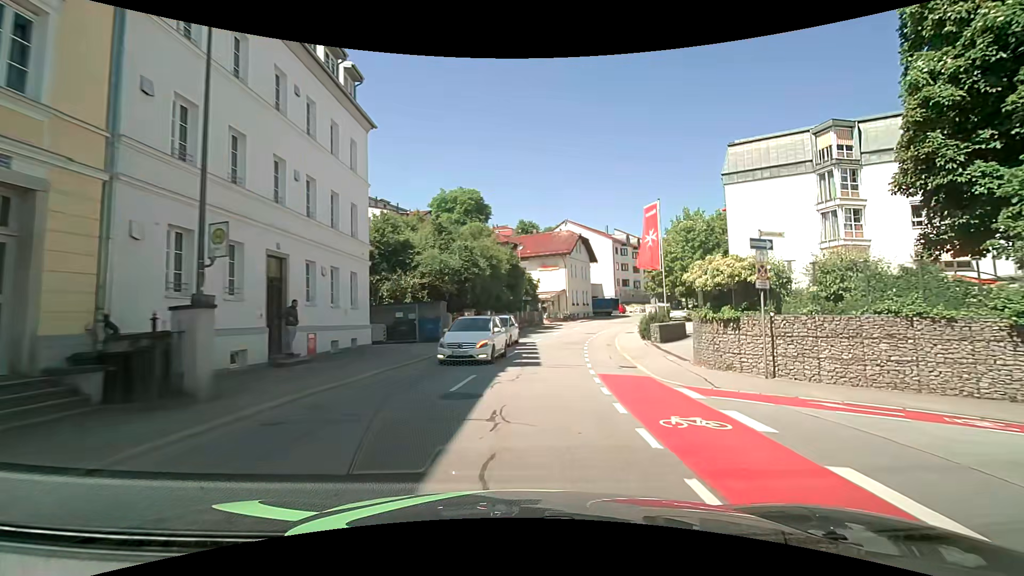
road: tertiary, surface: asphalt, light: Day
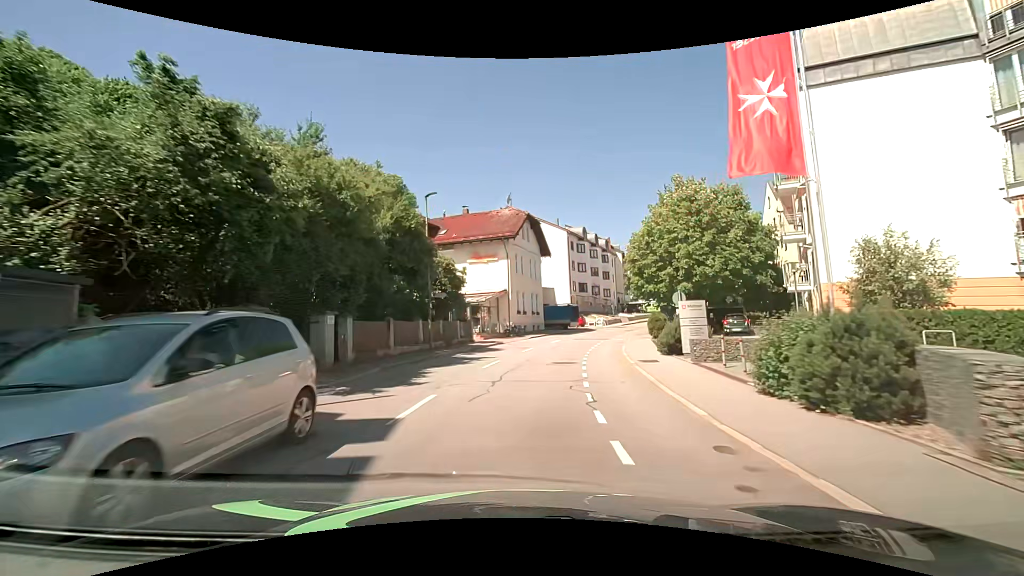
(+1.8, +20.8) m; +8°
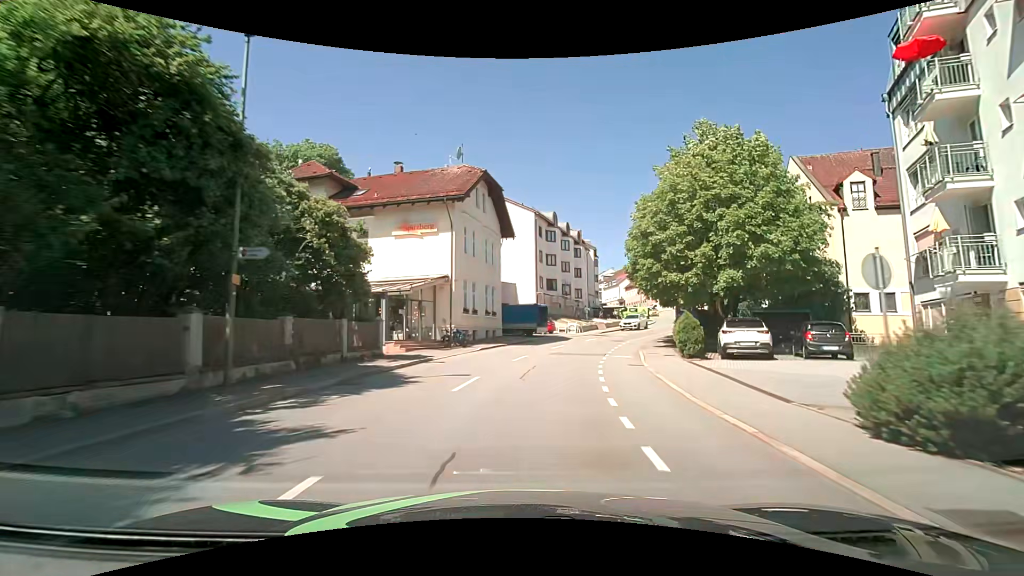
(+0.4, +14.1) m; +4°
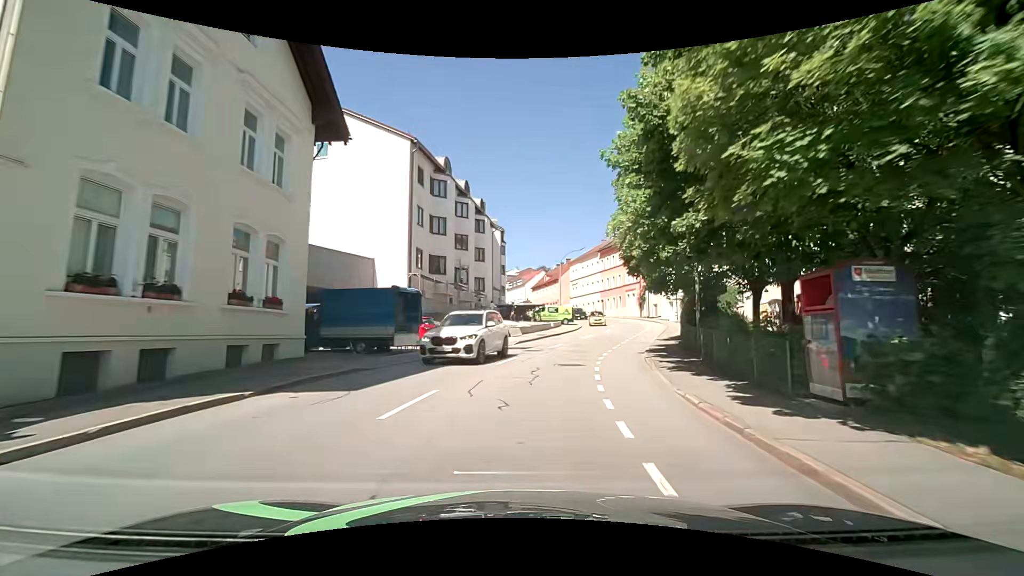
(+2.0, +20.9) m; +11°
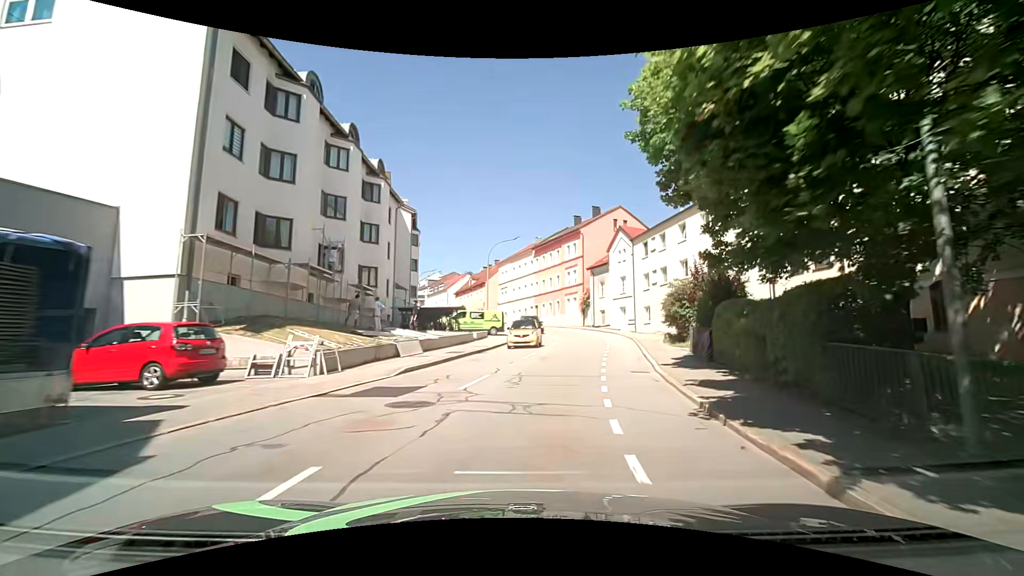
(+0.9, +13.8) m; +9°
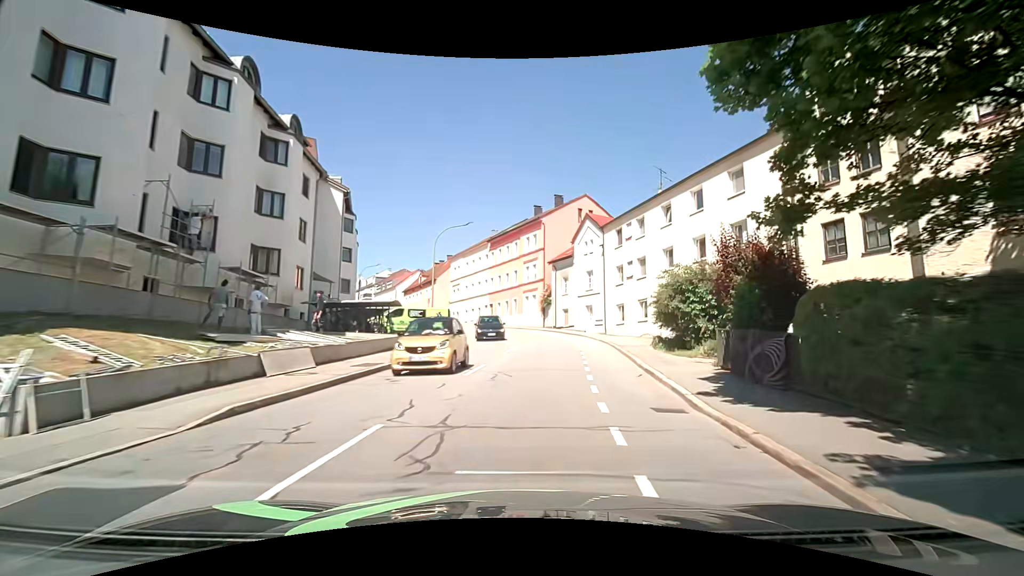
(+0.2, +6.9) m; +5°
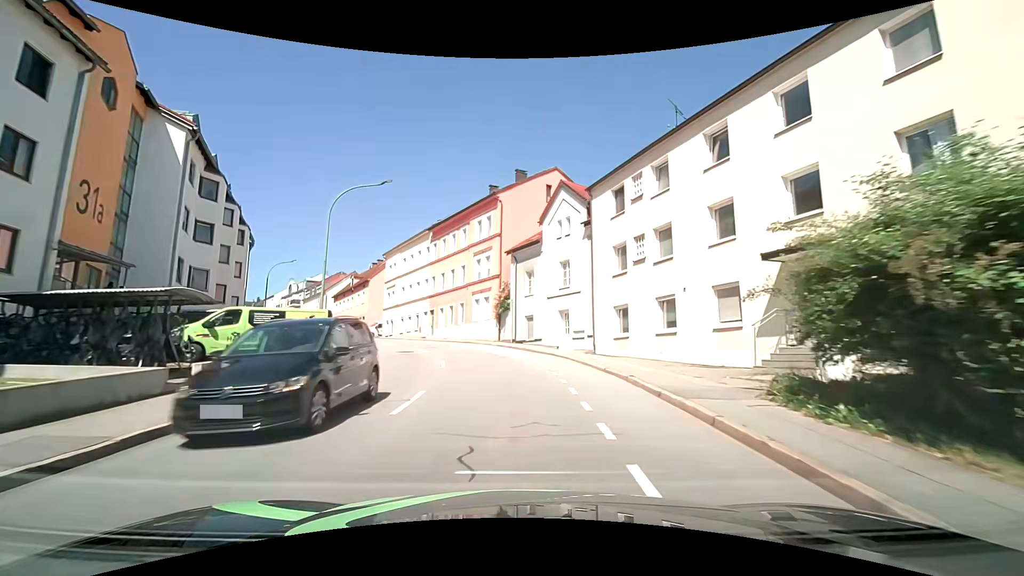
(+0.7, +13.7) m; +4°
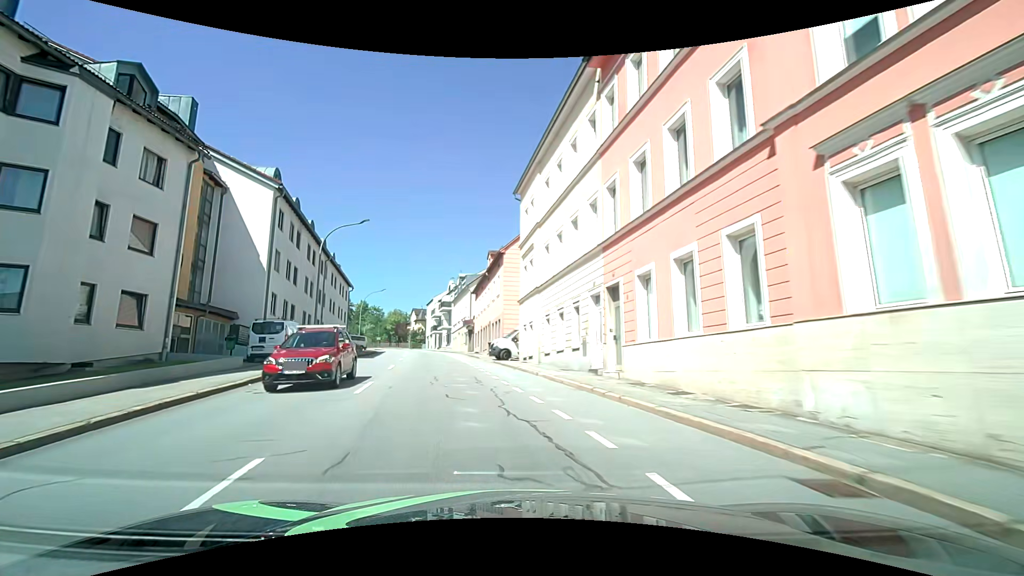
(-4.0, +32.9) m; -21°
(-1, +10) (-3, +20) (-5, +30) (-7, +39) (-9, +49) (-11, +59) (-14, +68) (-17, +78) (-20, +87) (-24, +97) m
